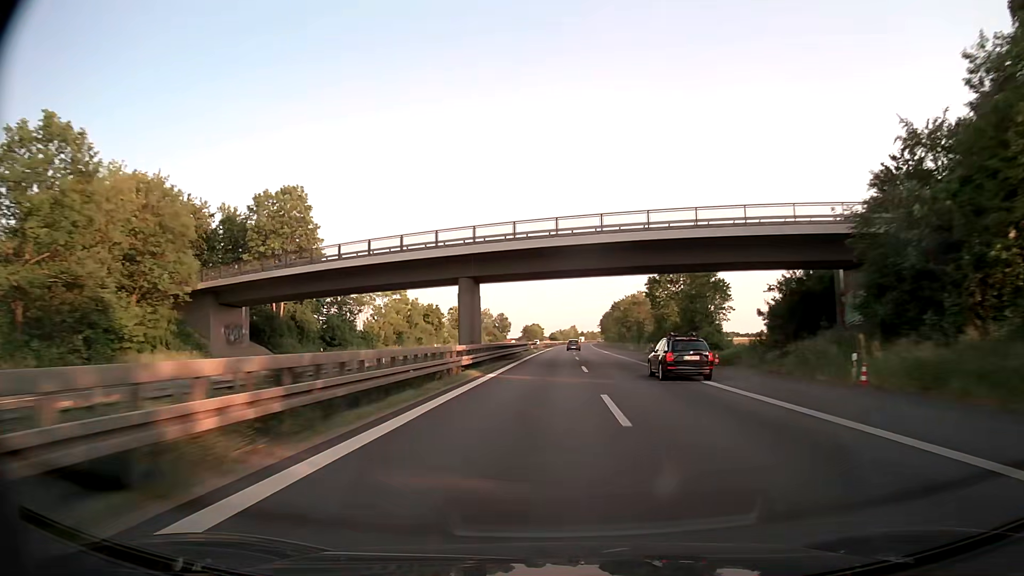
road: trunk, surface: asphalt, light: Day
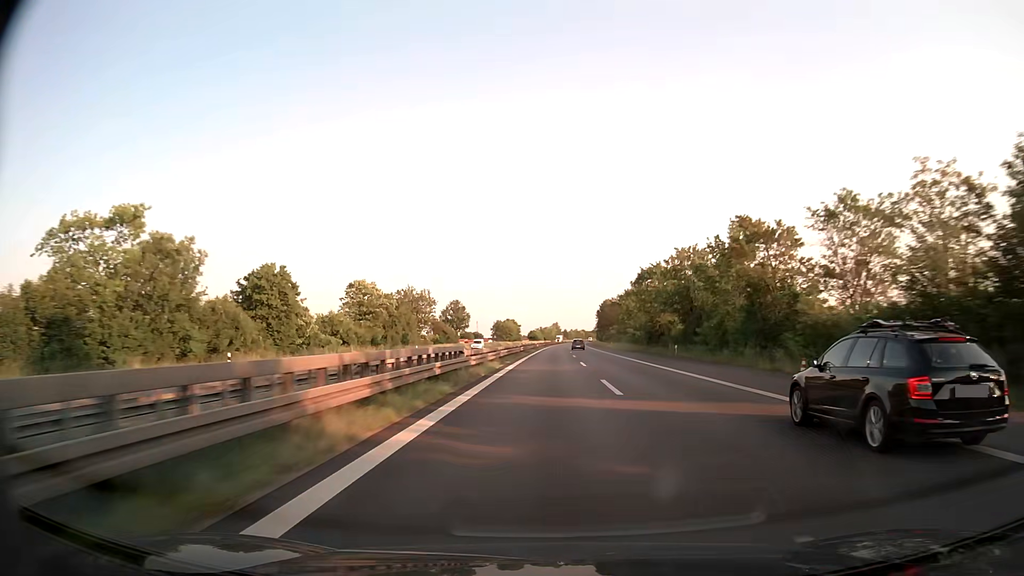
(+1.1, +66.6) m; +2°
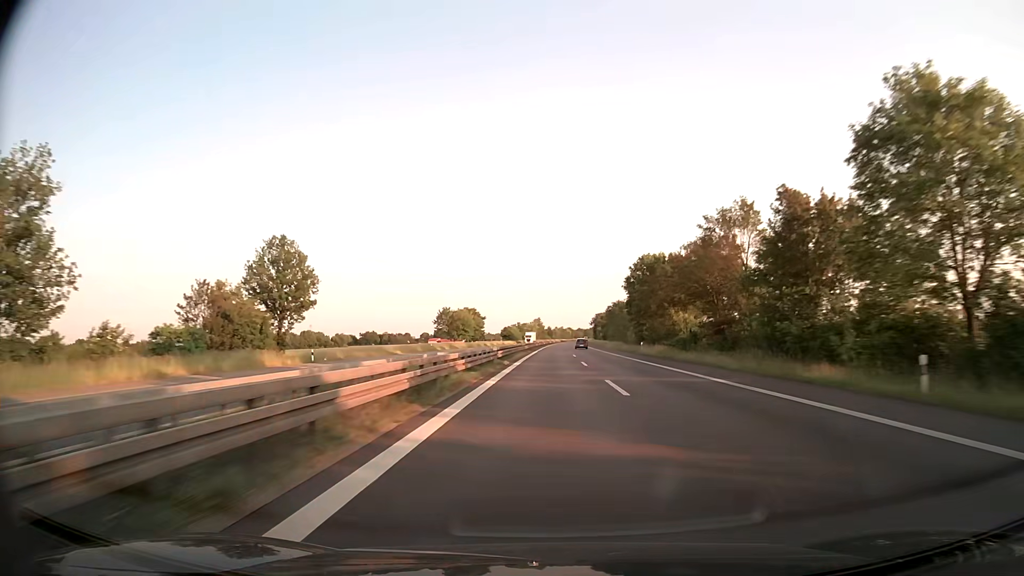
(+1.5, +90.8) m; +2°
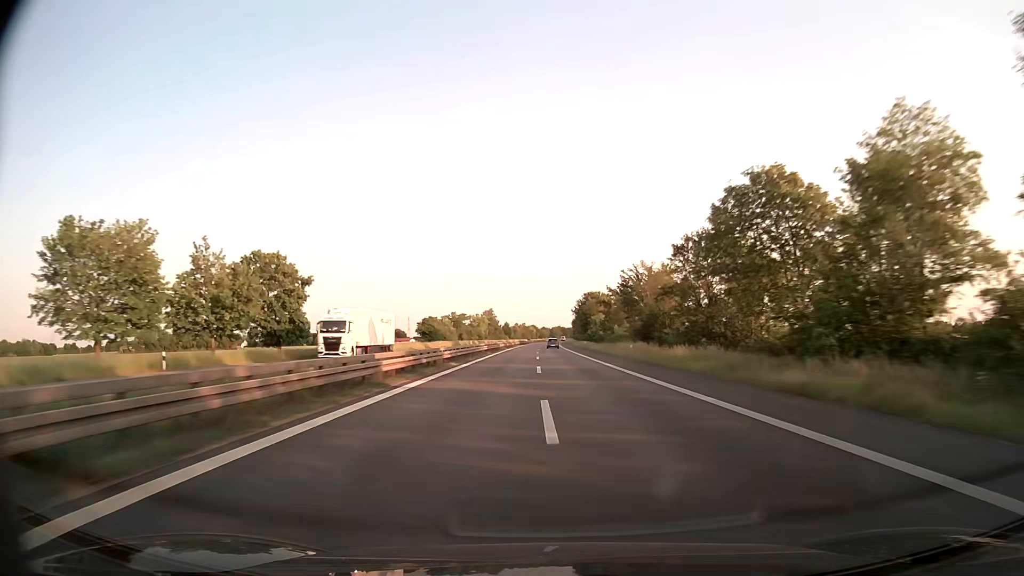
(+3.2, +116.1) m; +3°
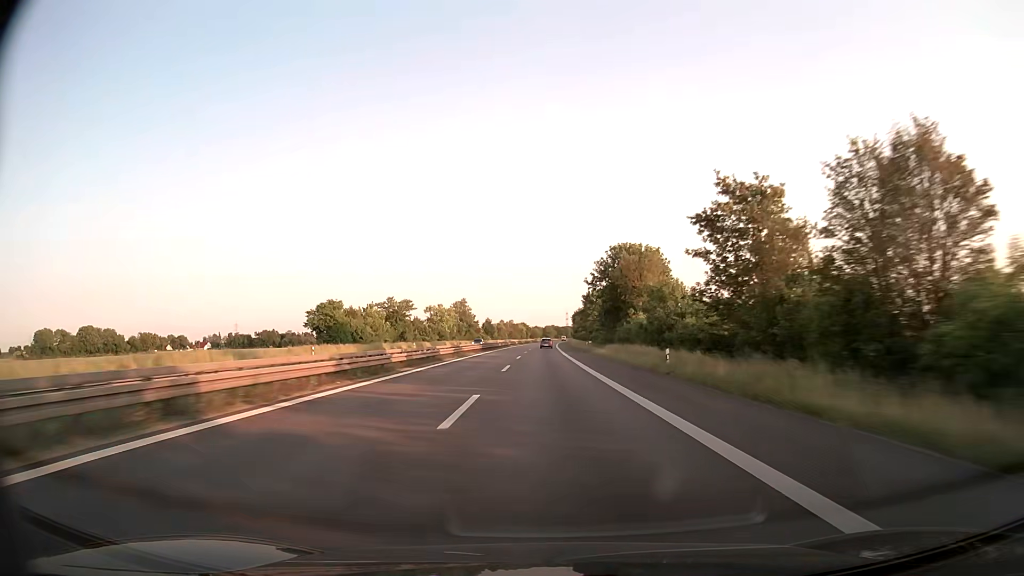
(+0.6, +71.0) m; +1°
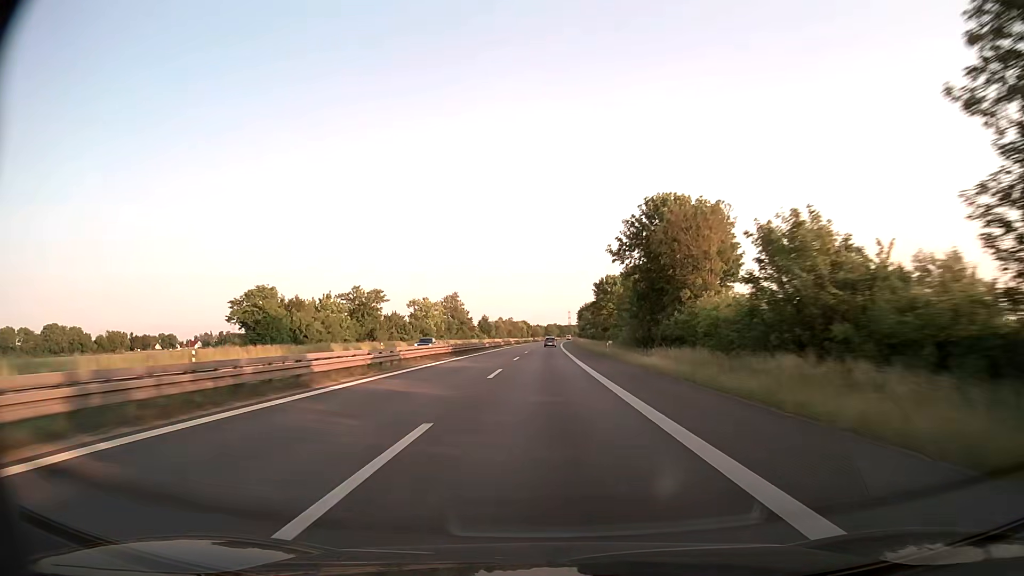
(-0.1, +23.7) m; 0°
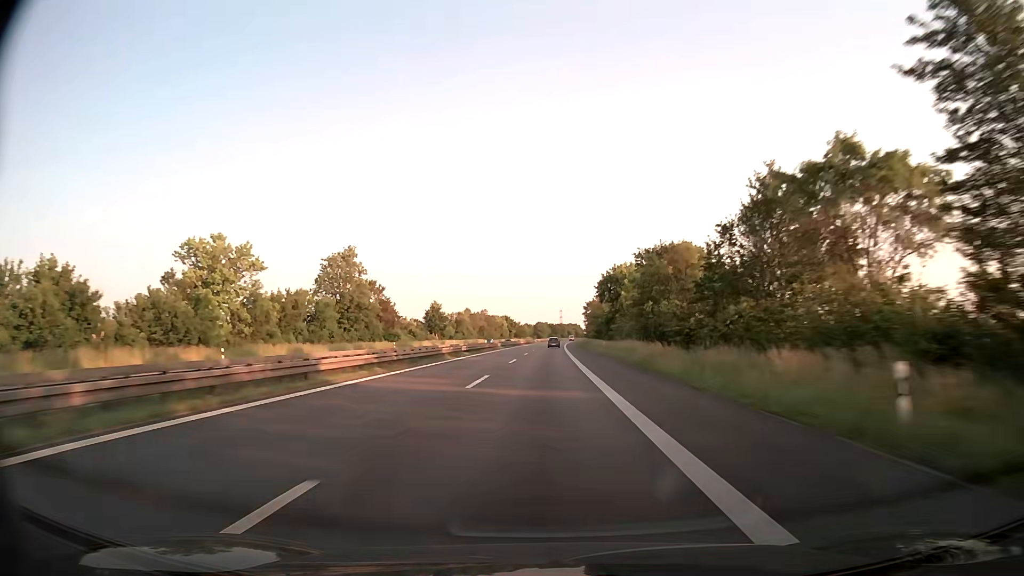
(+0.8, +94.5) m; +1°
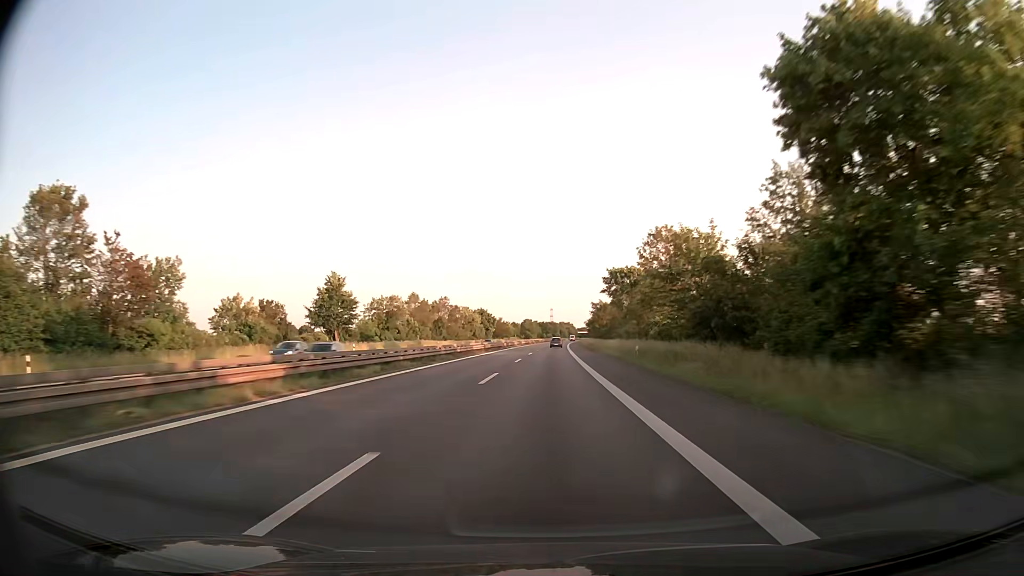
(+0.5, +70.6) m; +1°
(0, +10) (0, +20) (0, +30) (0, +40) (0, +50) (0, +60) (+1, +70) (+1, +80) (+1, +90) (+1, +100) m
